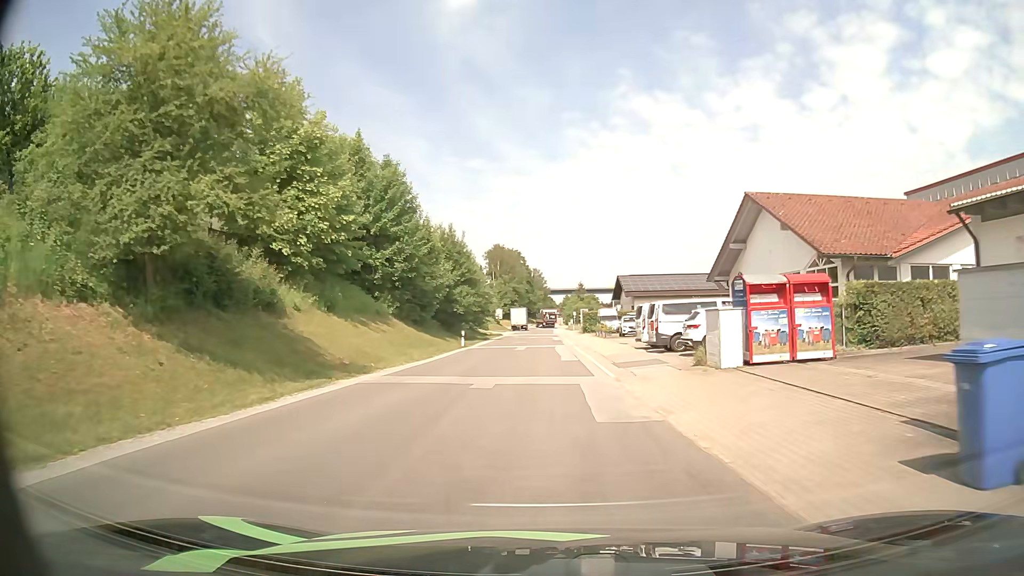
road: unclassified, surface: asphalt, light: Day
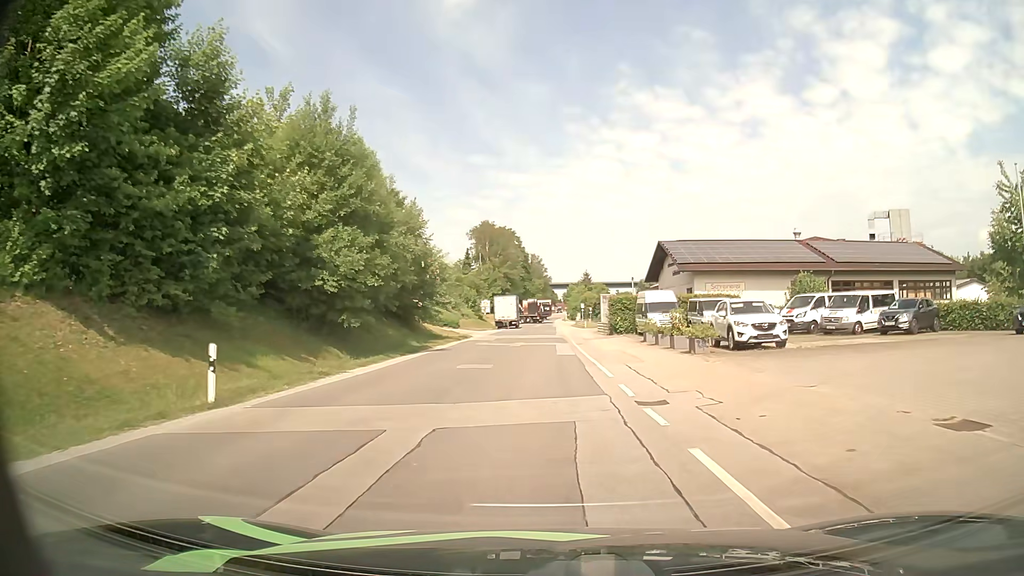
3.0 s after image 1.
(+0.2, +32.9) m; 0°
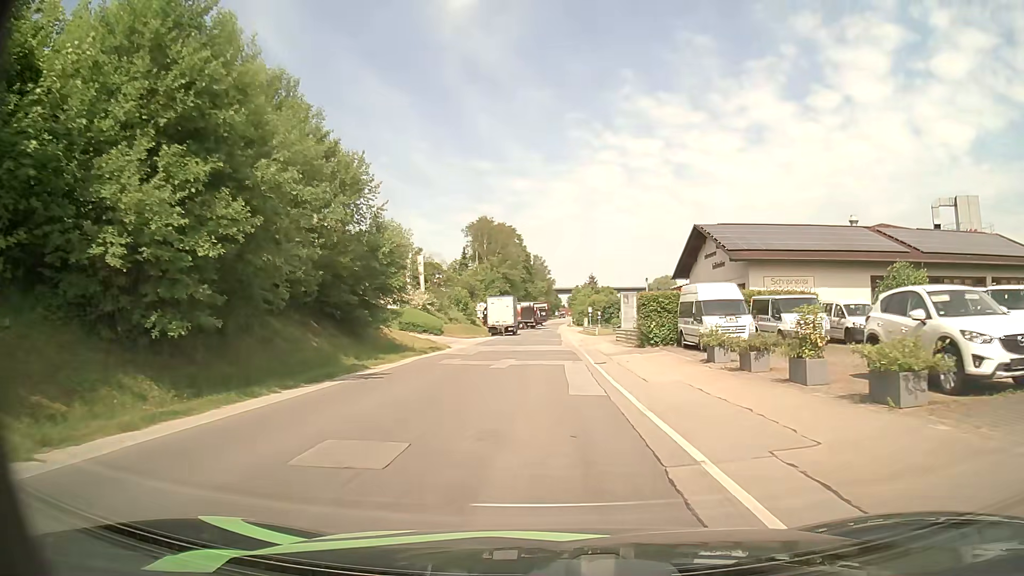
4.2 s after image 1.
(-0.1, +12.4) m; -1°
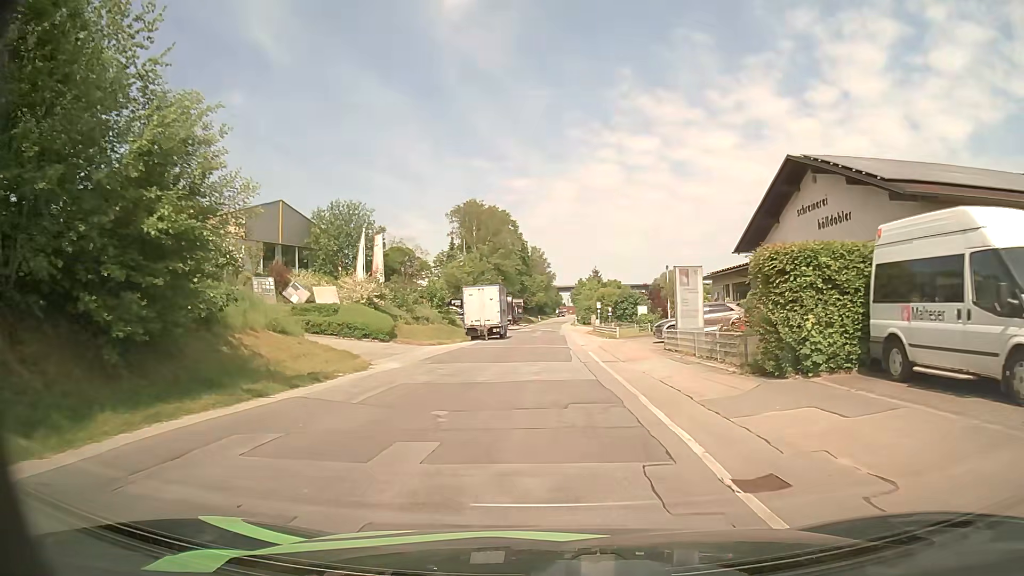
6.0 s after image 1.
(+0.1, +17.3) m; +1°
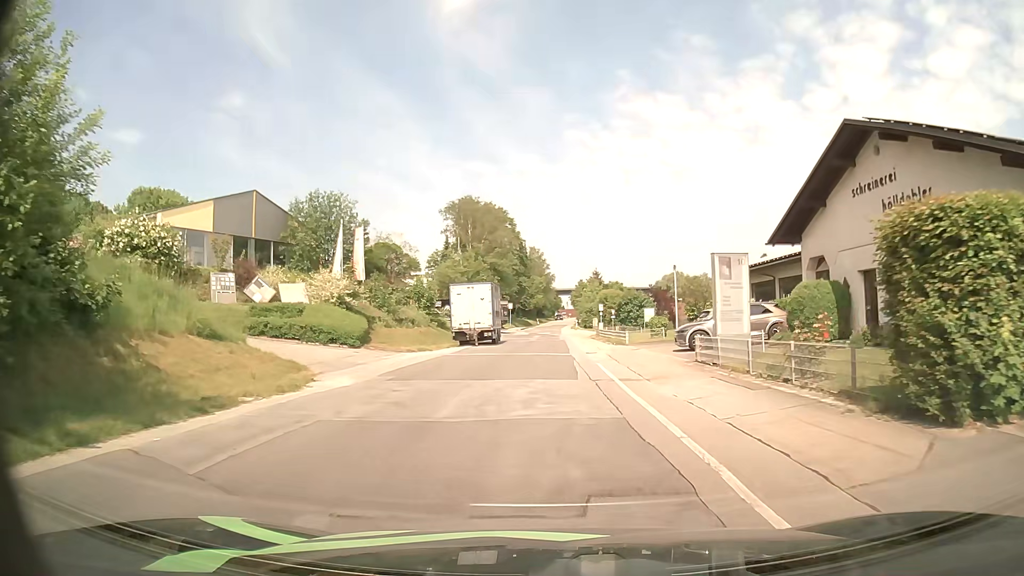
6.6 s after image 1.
(0.0, +5.5) m; -1°
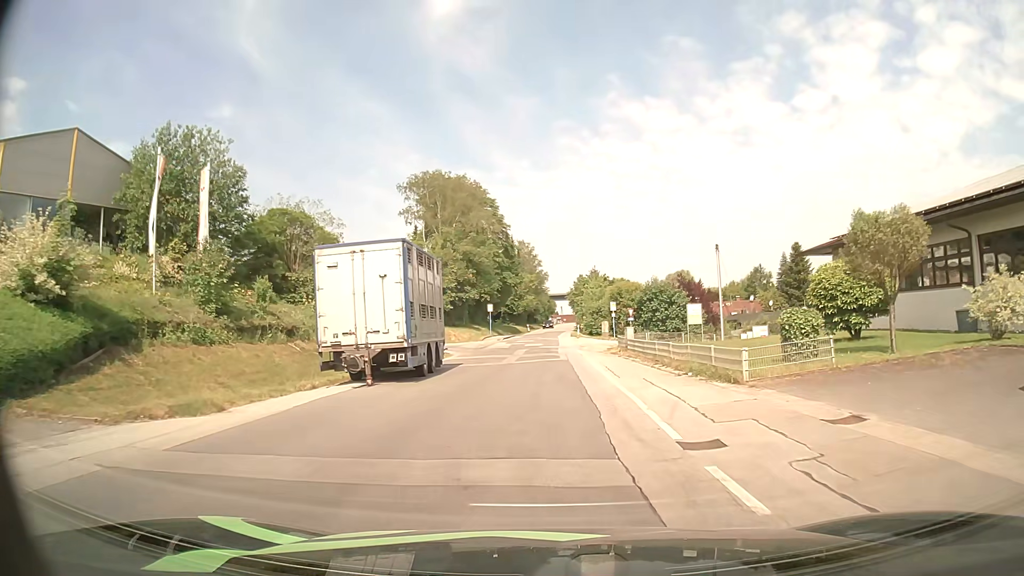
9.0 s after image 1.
(+0.3, +22.7) m; +1°
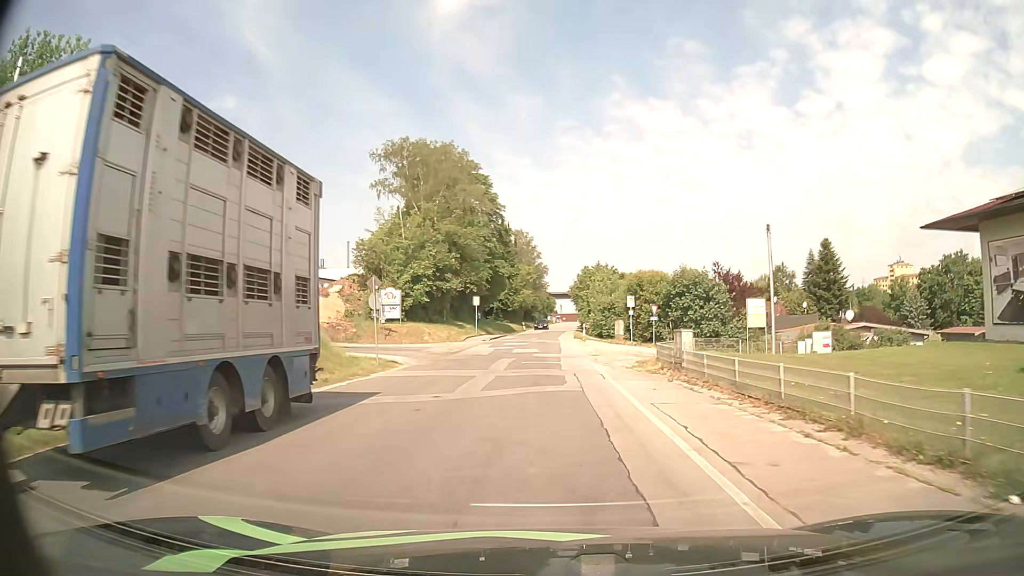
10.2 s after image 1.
(0.0, +13.0) m; 0°
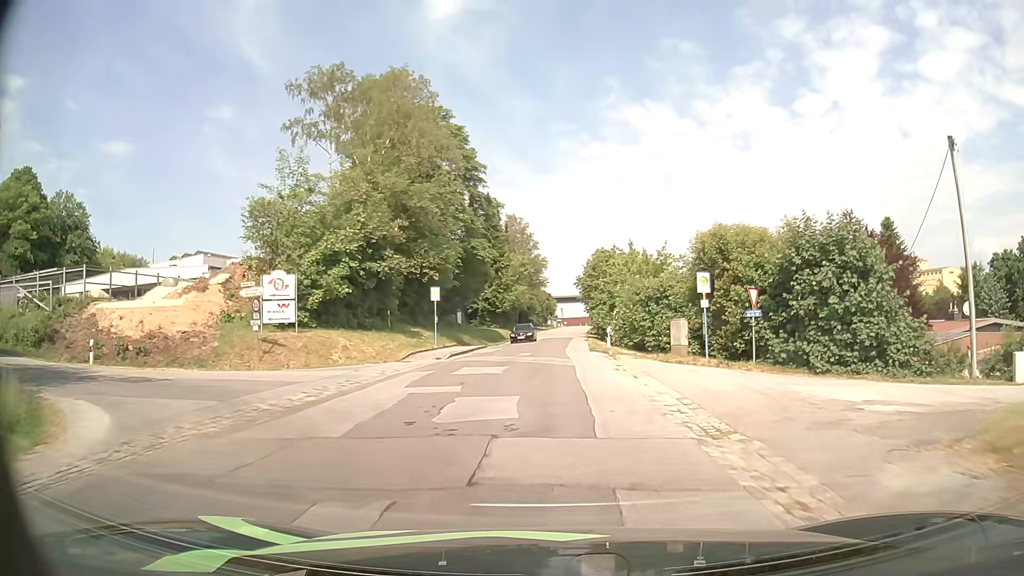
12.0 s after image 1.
(0.0, +21.3) m; 0°
(0, +10) (0, +20) (0, +30) (+1, +40) (+1, +50) (+2, +60) (+2, +70) (+3, +80) (+3, +90) (+4, +100) m
